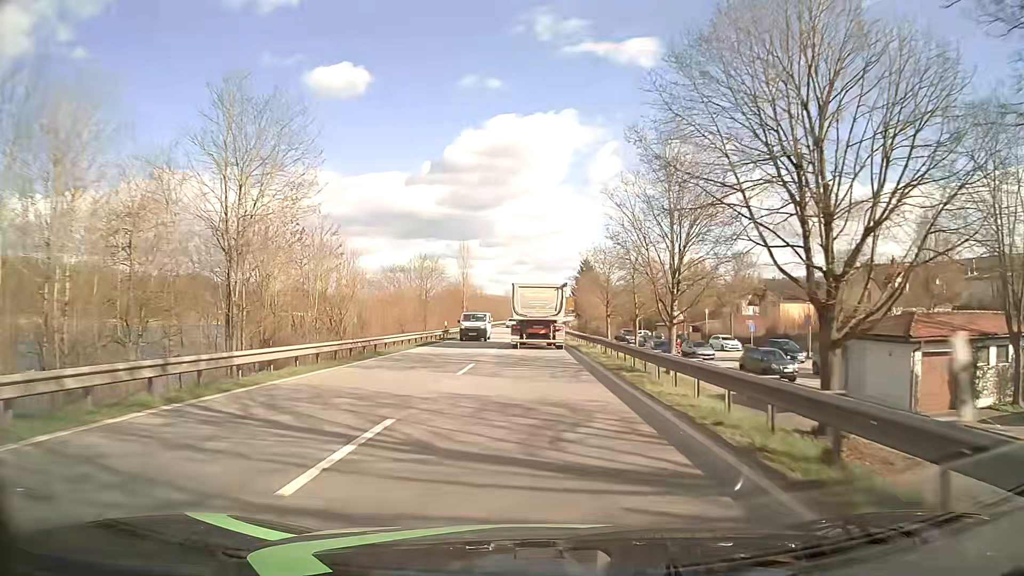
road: primary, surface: asphalt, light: Day
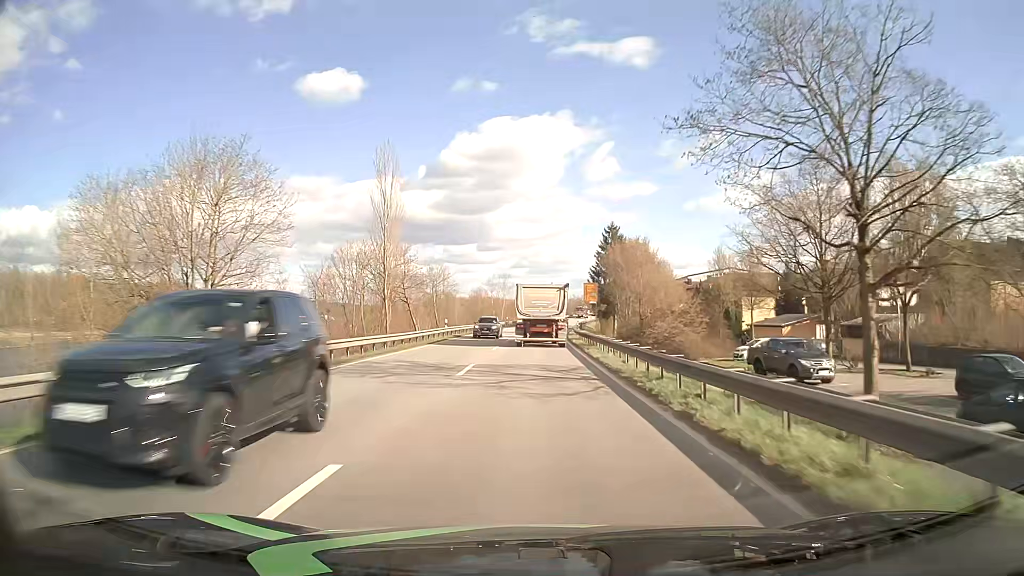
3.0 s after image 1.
(0.0, +51.0) m; 0°
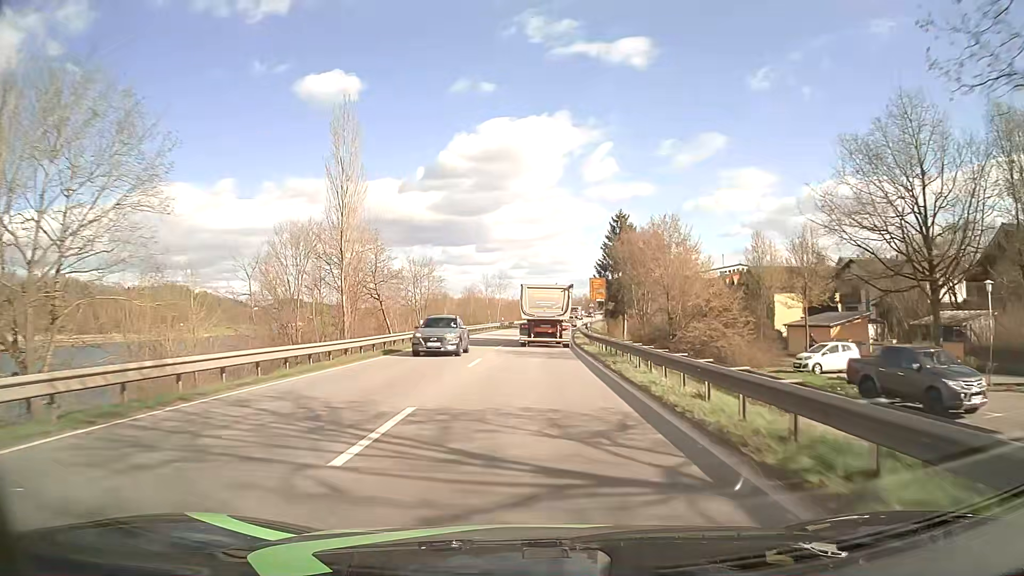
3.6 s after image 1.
(0.0, +10.3) m; 0°
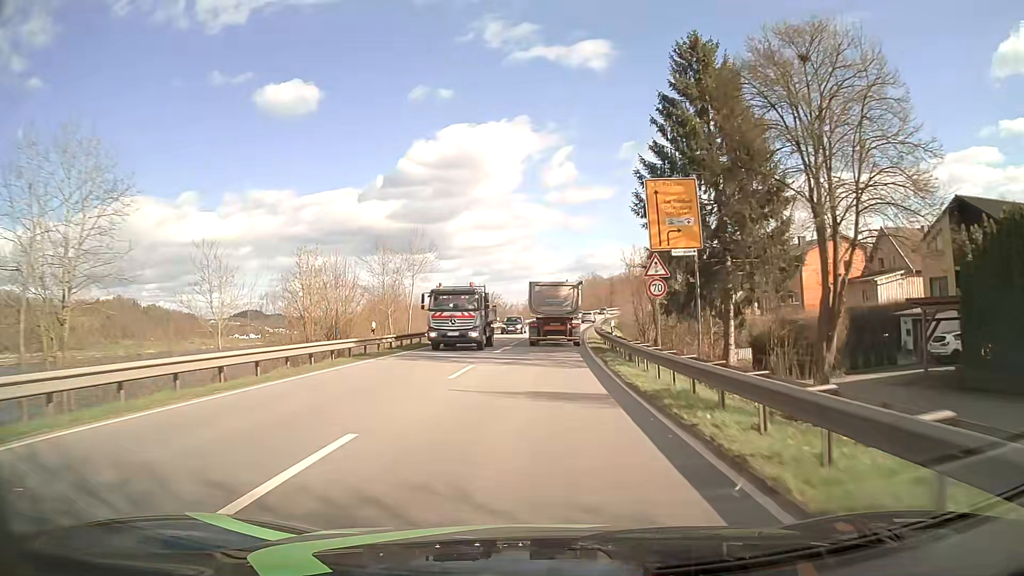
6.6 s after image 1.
(+0.9, +51.8) m; +3°
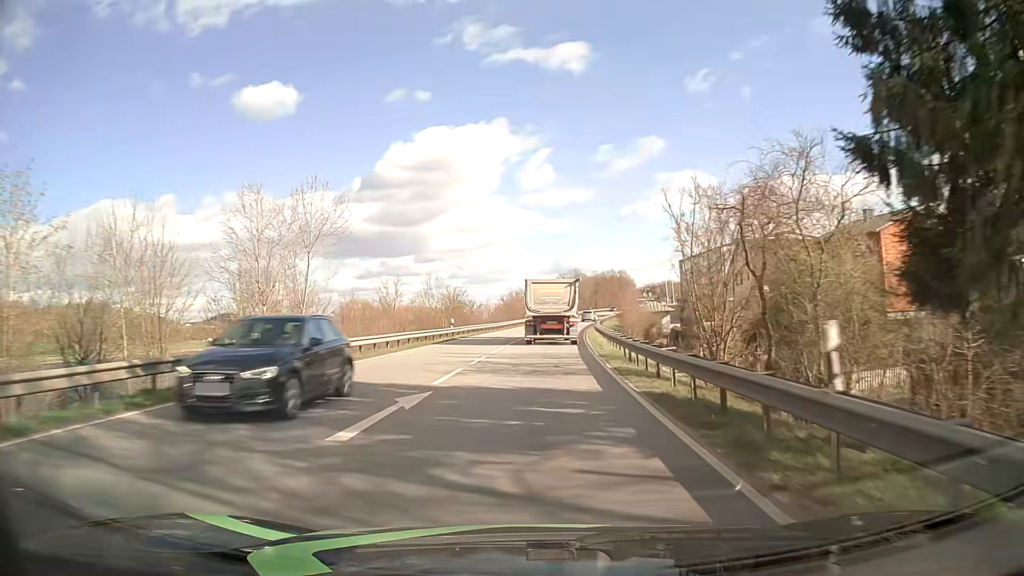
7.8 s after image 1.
(+0.4, +20.5) m; +2°
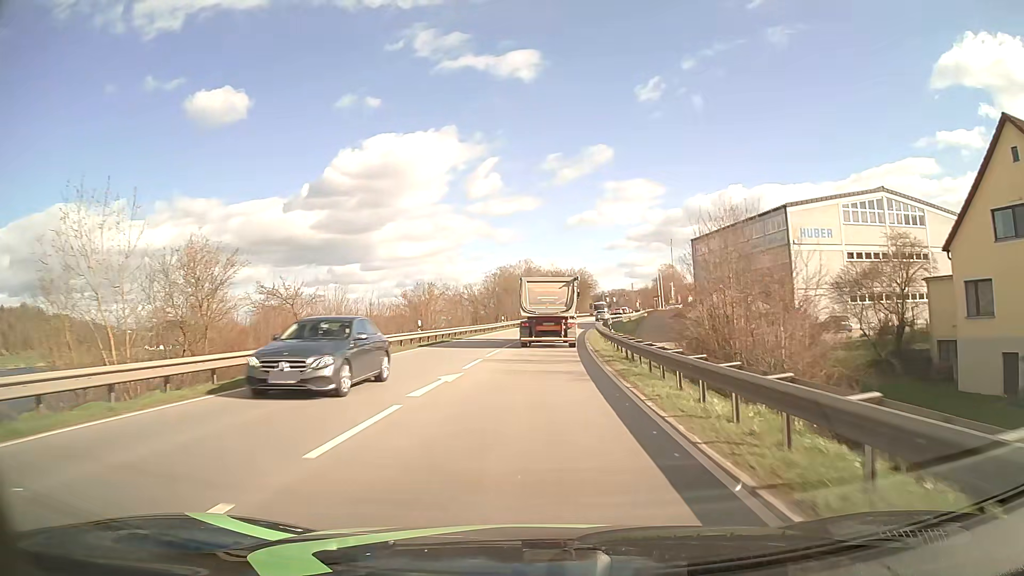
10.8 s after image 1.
(+2.1, +49.0) m; +5°
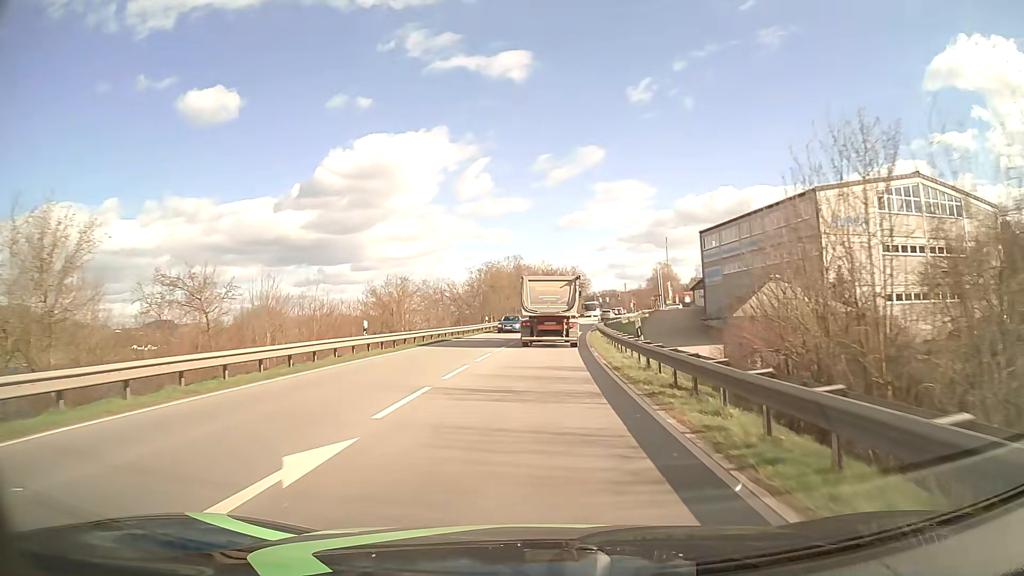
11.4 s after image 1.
(+0.1, +9.4) m; +1°
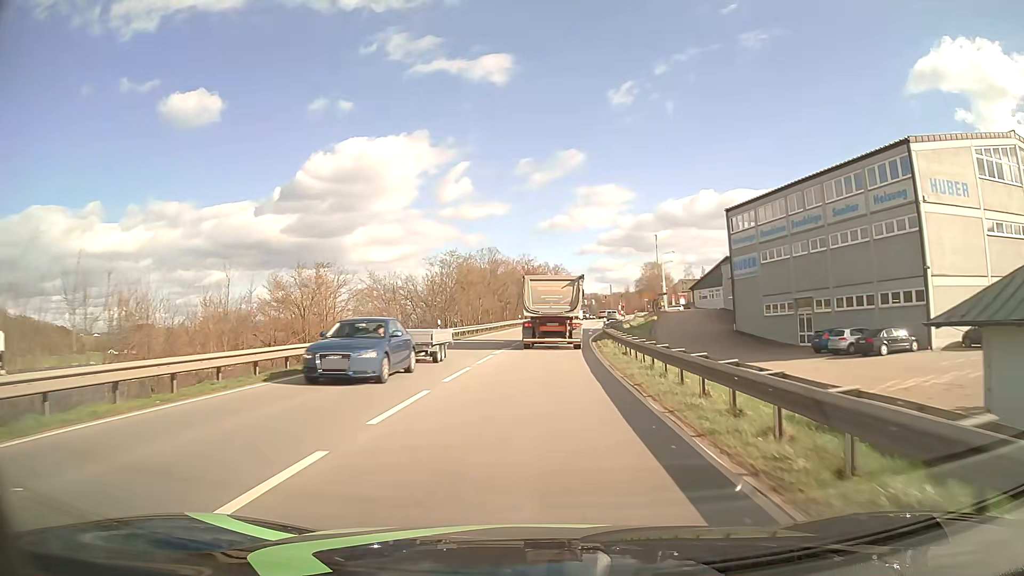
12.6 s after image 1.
(+0.3, +18.3) m; +2°
